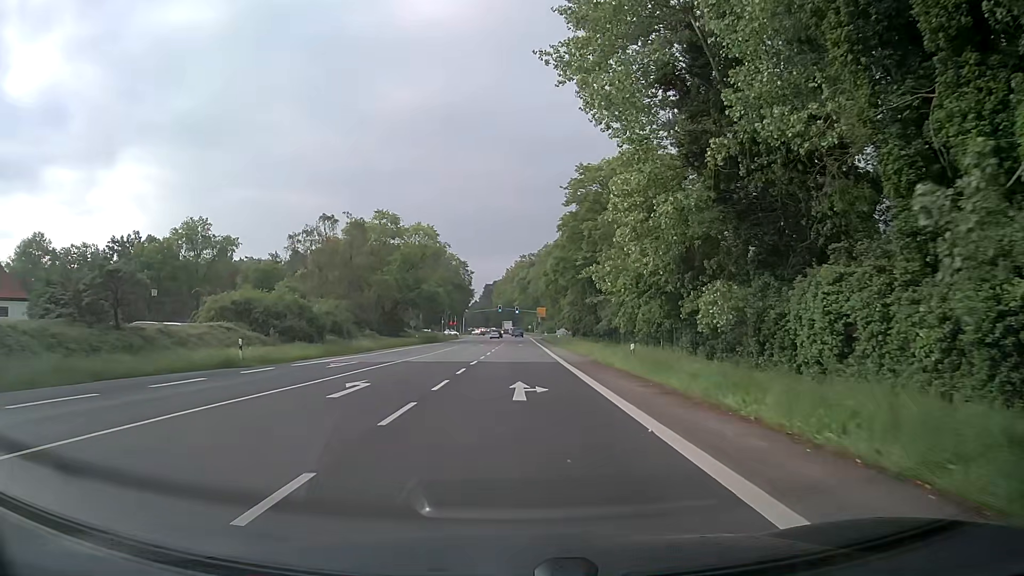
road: primary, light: Day
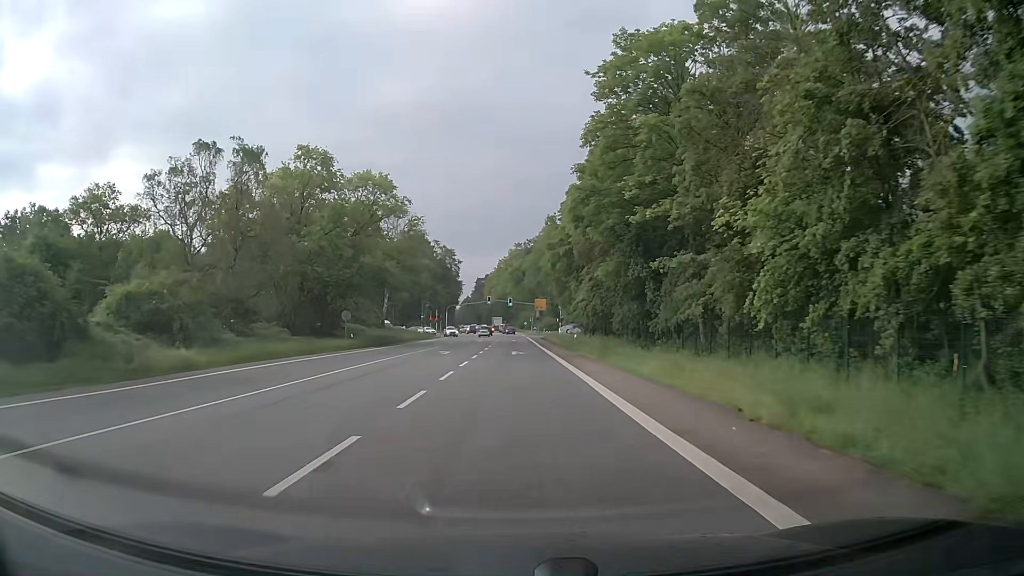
(+0.2, +29.2) m; +1°
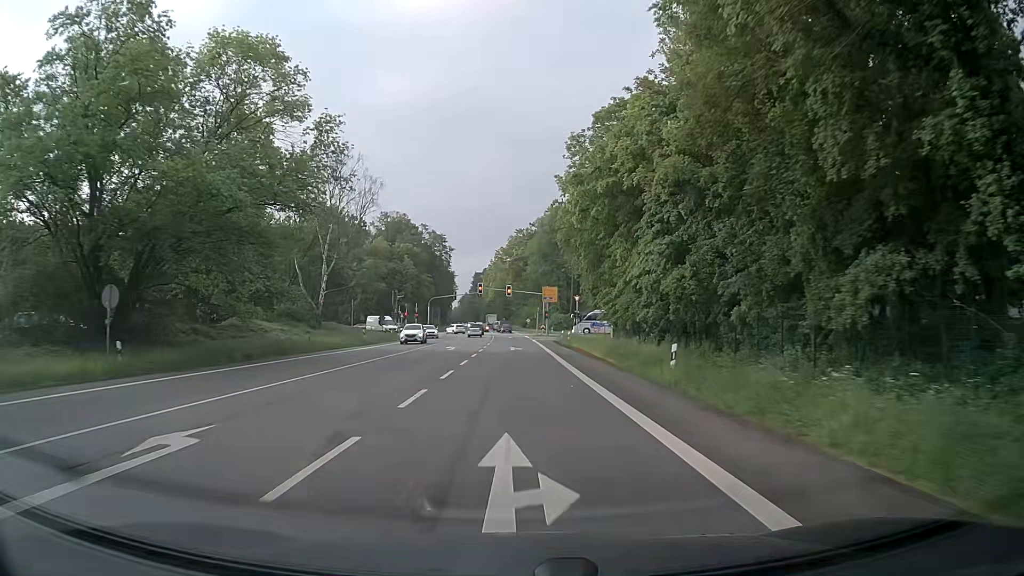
(-0.1, +31.3) m; 0°
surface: asphalt
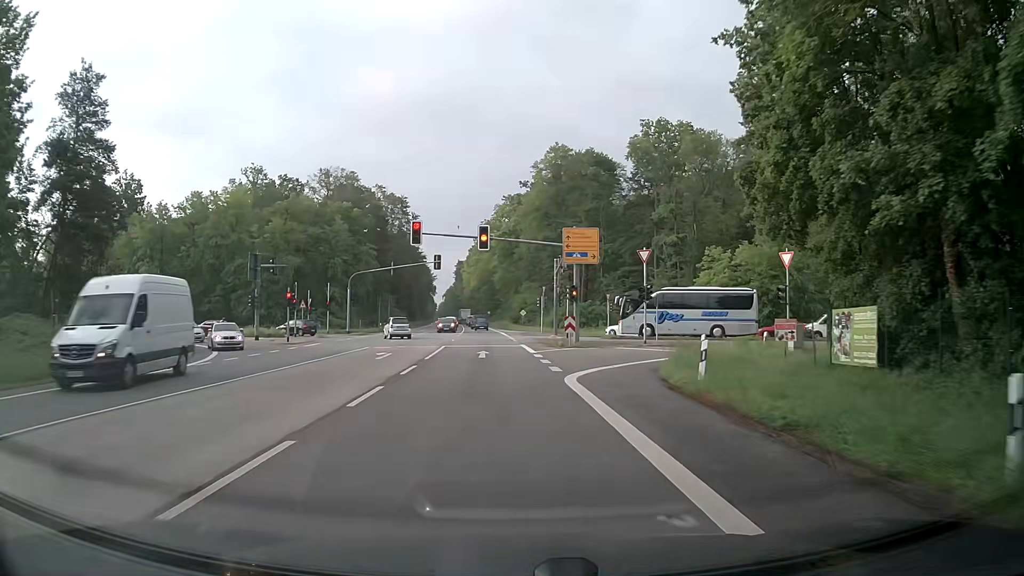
(+0.1, +49.9) m; +1°
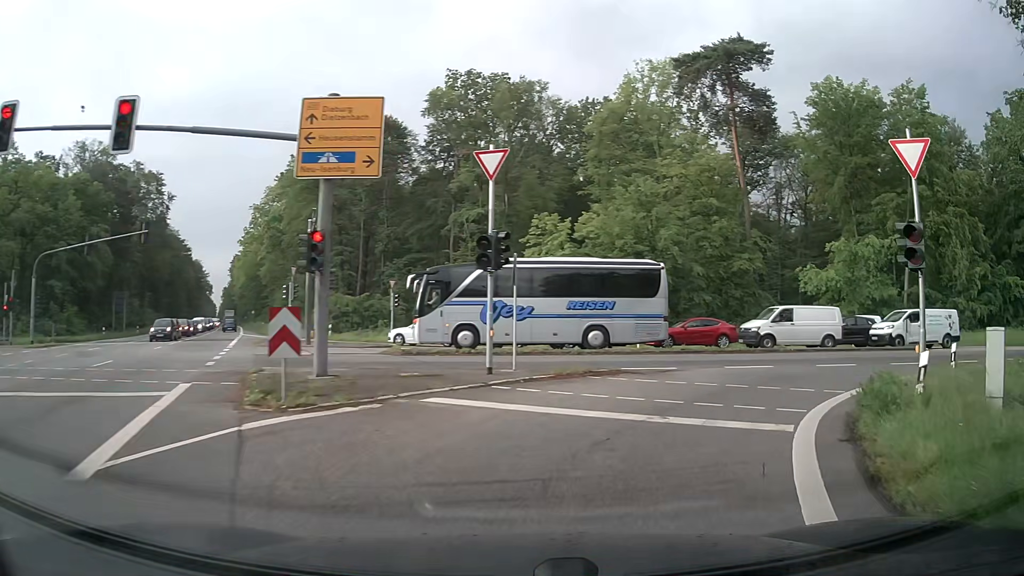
(+1.9, +21.1) m; +18°
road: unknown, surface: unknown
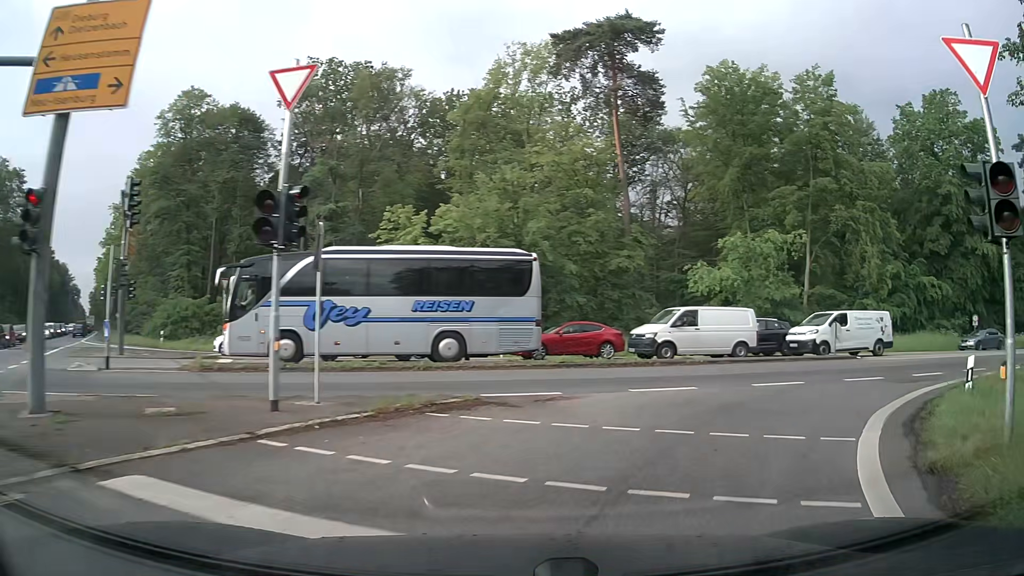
(+0.5, +5.6) m; +11°
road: secondary_link
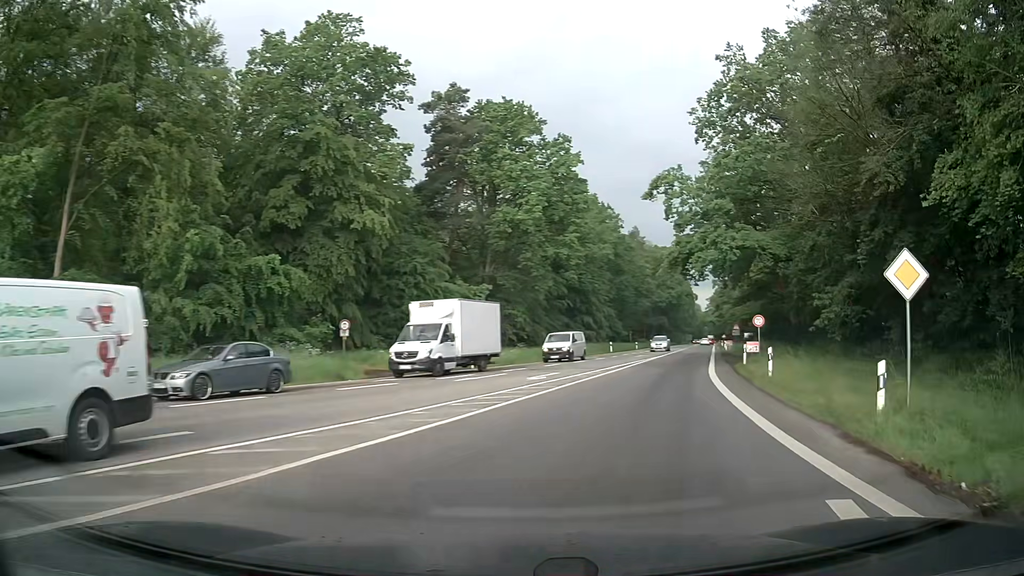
(+11.4, +18.9) m; +59°
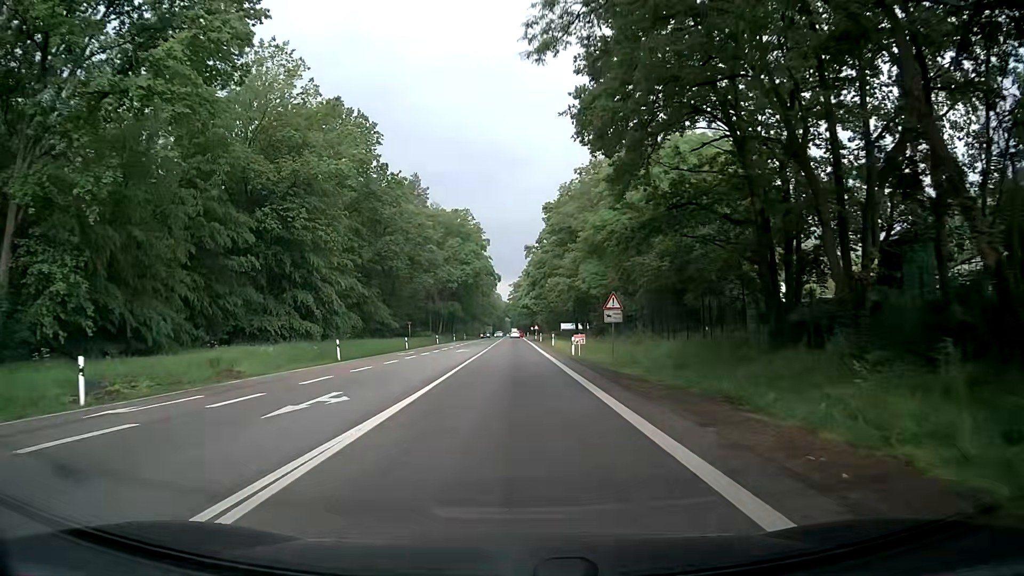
(+9.4, +39.8) m; +17°
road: secondary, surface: asphalt
(0, +10) (0, +20) (0, +30) (0, +40) (0, +50) (0, +60) (0, +70) (0, +80) (0, +90) (0, +100) m
